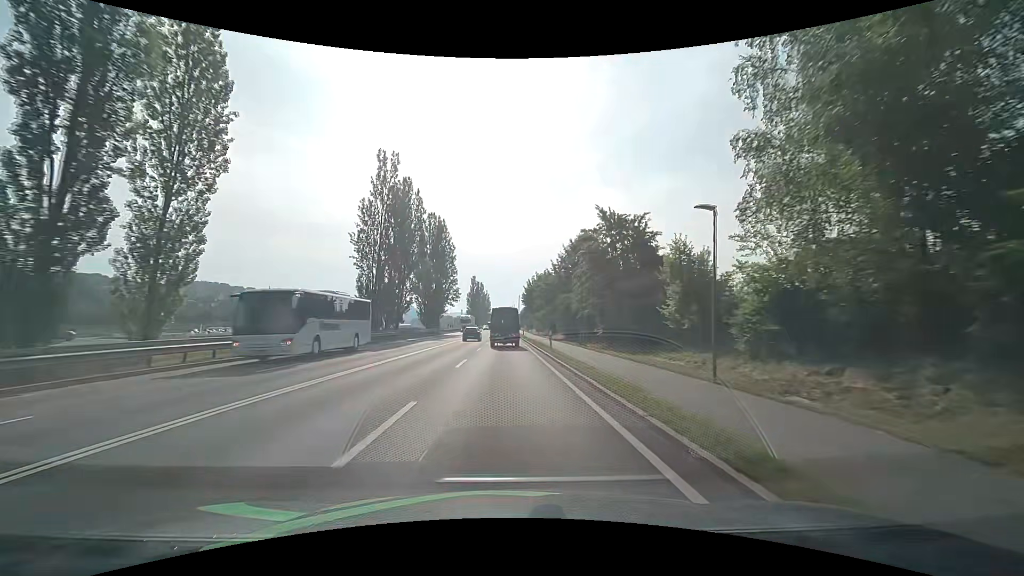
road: primary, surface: asphalt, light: Day
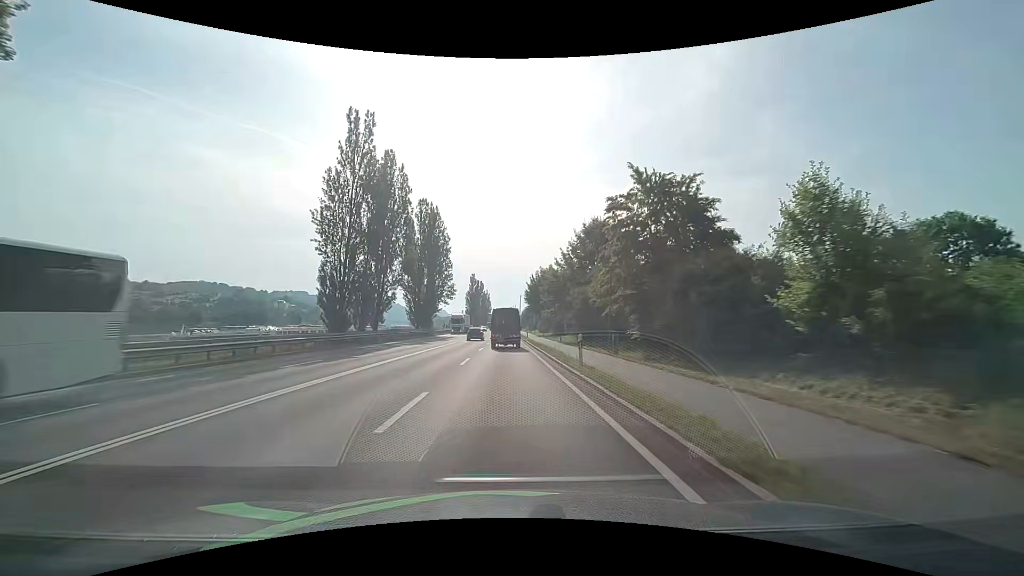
(0.0, +10.5) m; 0°
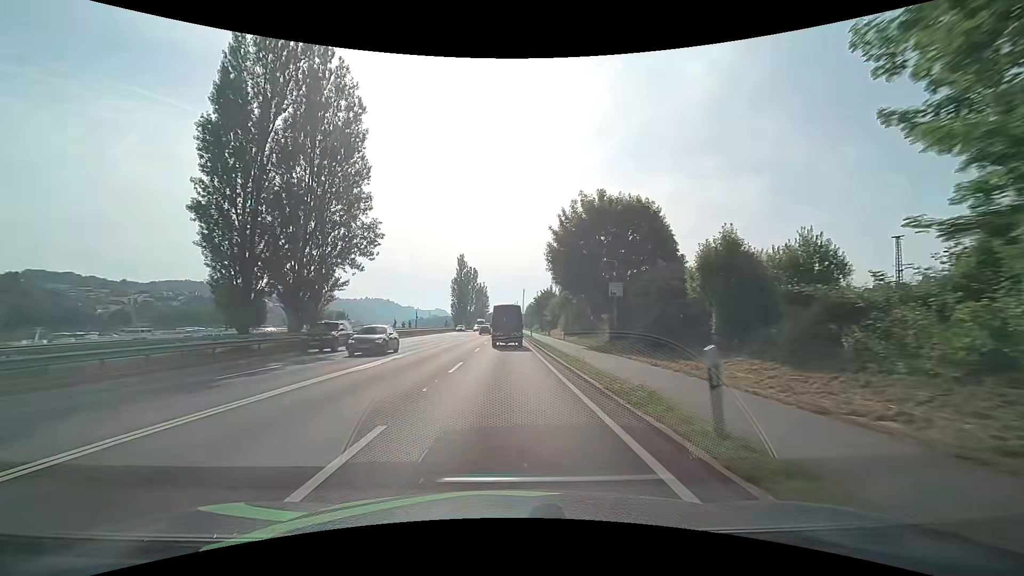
(+0.3, +51.9) m; 0°
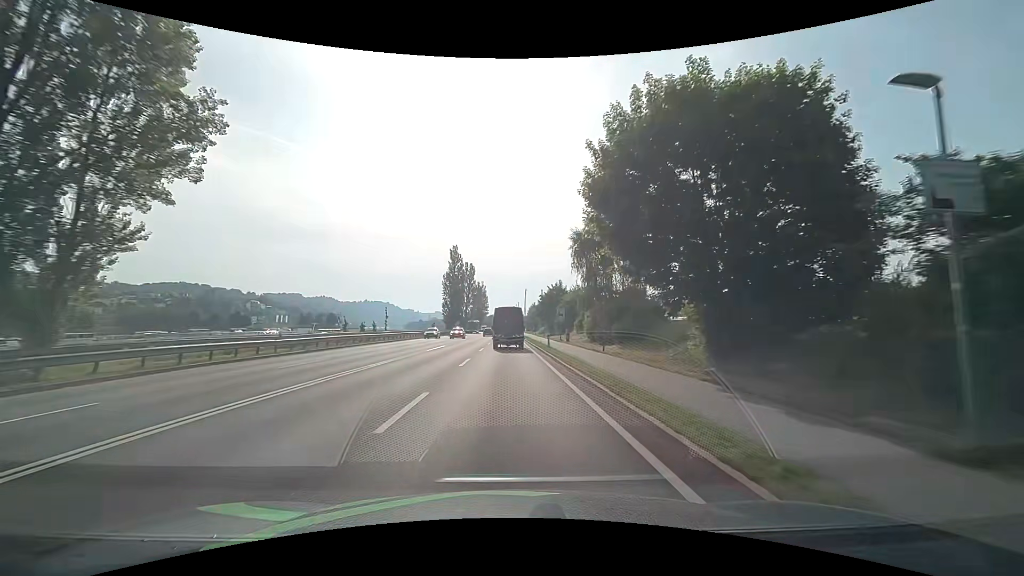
(0.0, +20.4) m; 0°
(0, +10) (0, +20) (0, +30) (0, +40) (0, +50) (0, +60) (0, +70) (0, +80) (0, +90) (0, +100) m
